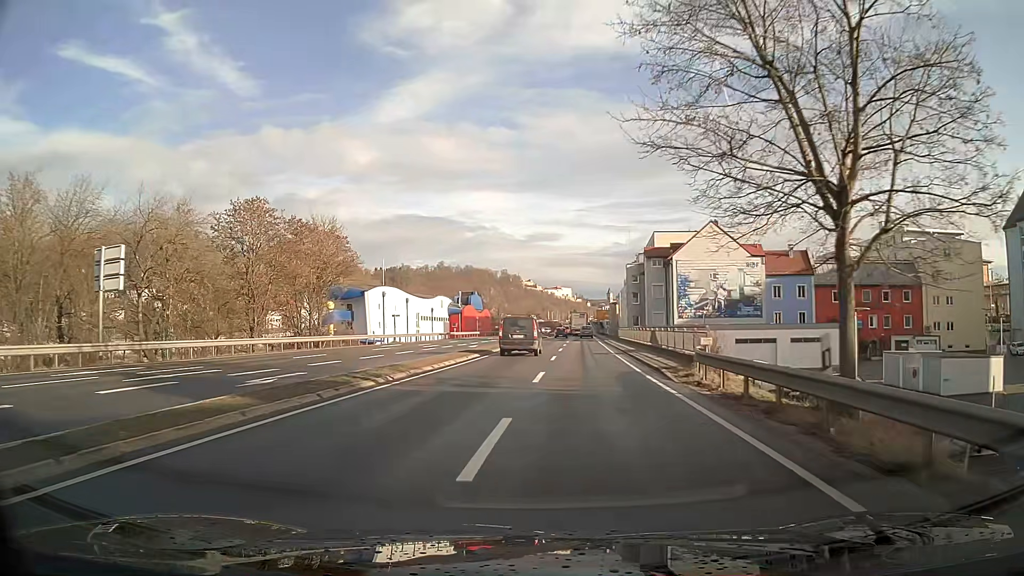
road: primary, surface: asphalt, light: Day
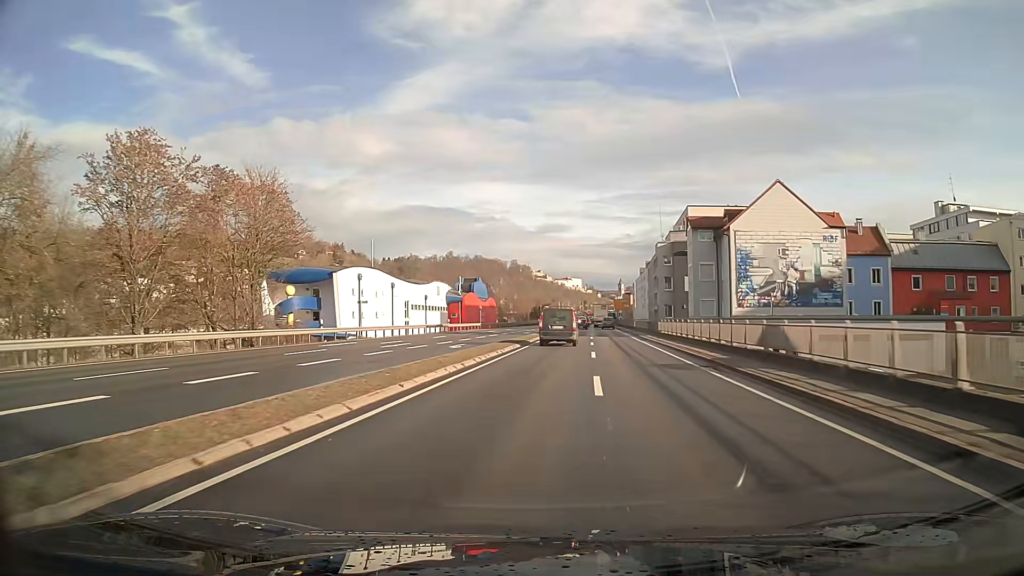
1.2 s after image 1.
(-0.1, +16.9) m; 0°
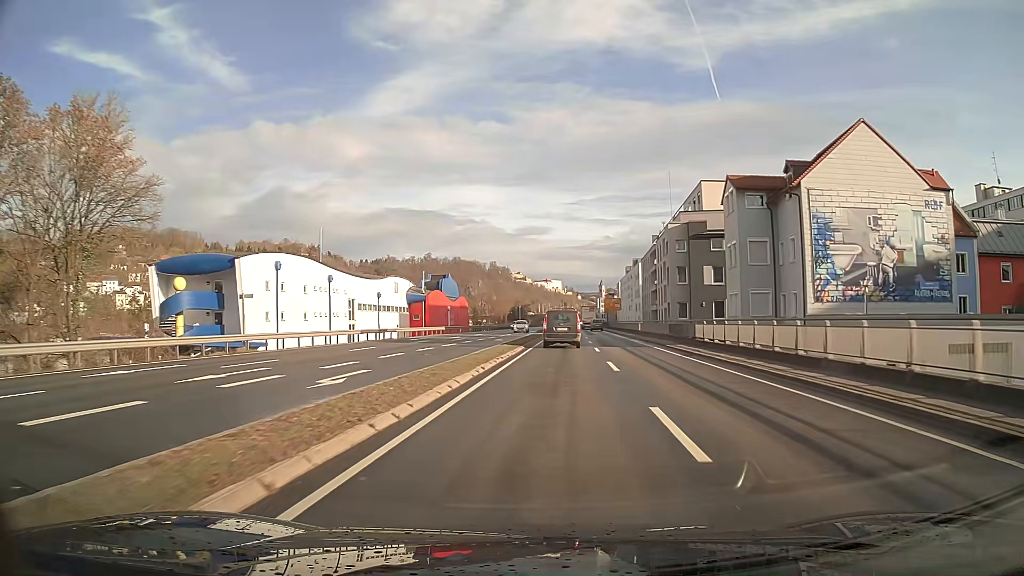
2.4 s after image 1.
(+0.3, +17.8) m; +2°
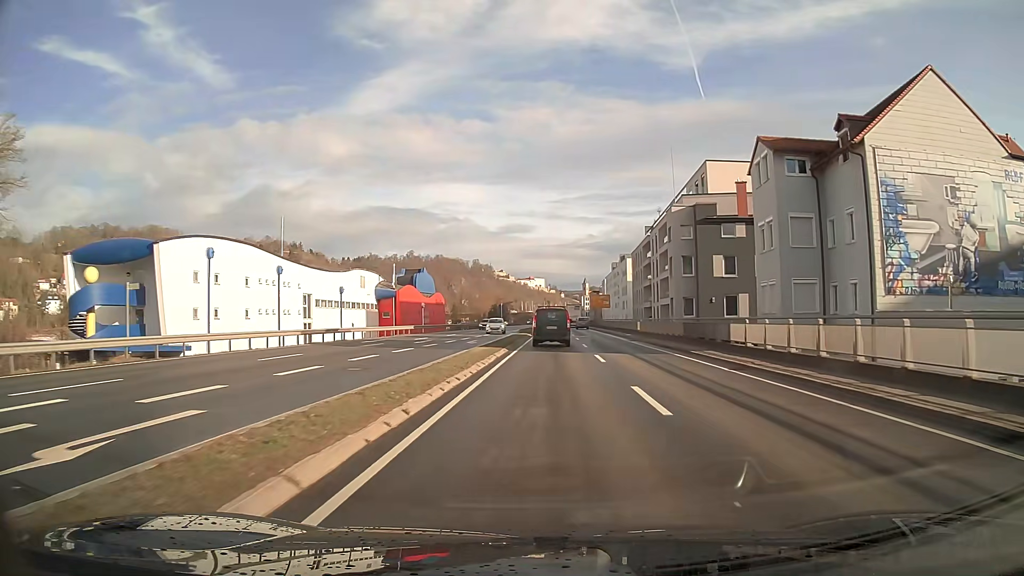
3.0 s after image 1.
(+0.1, +9.0) m; +1°
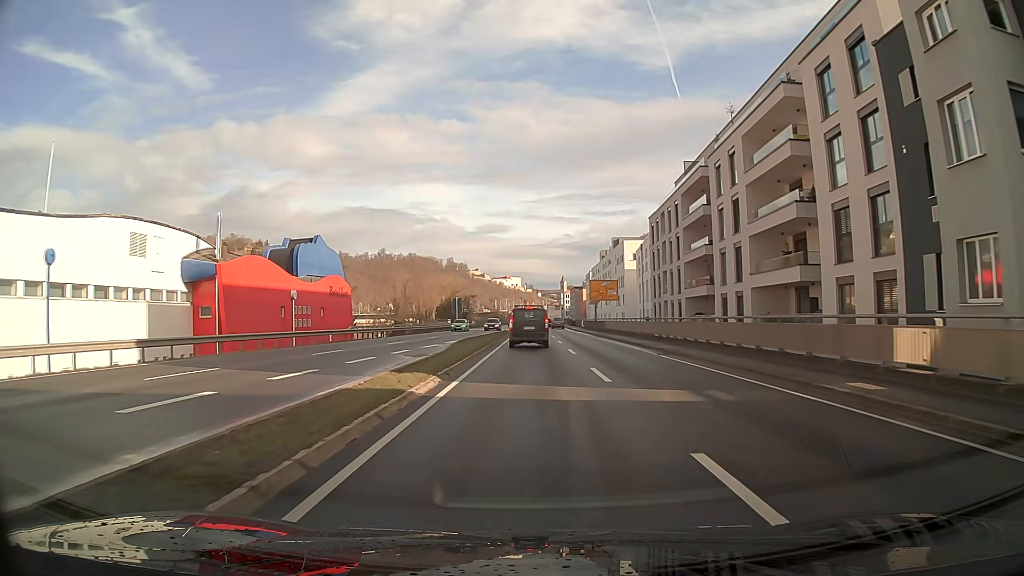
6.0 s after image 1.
(+0.9, +42.8) m; +1°
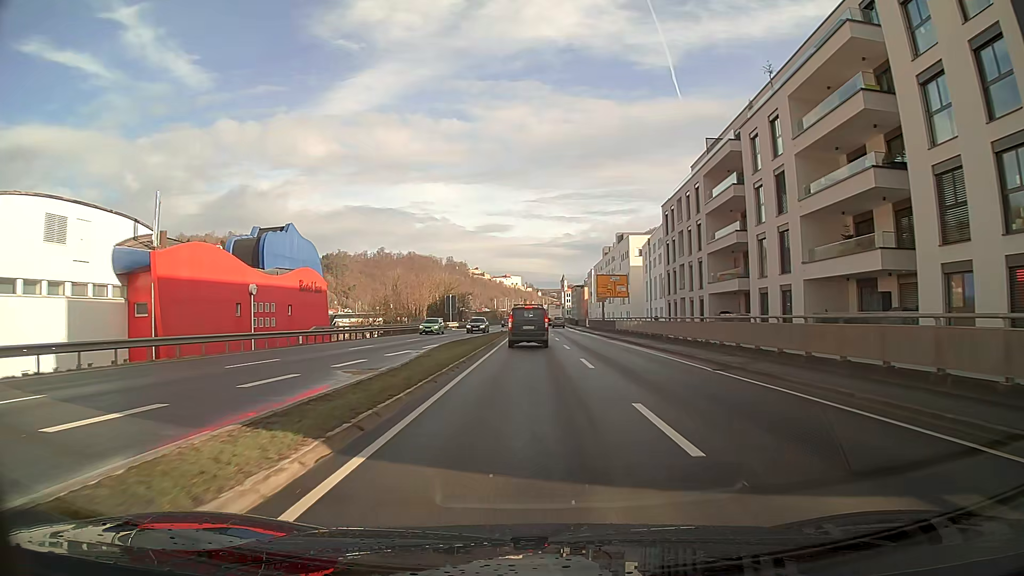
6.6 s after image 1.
(0.0, +8.0) m; 0°
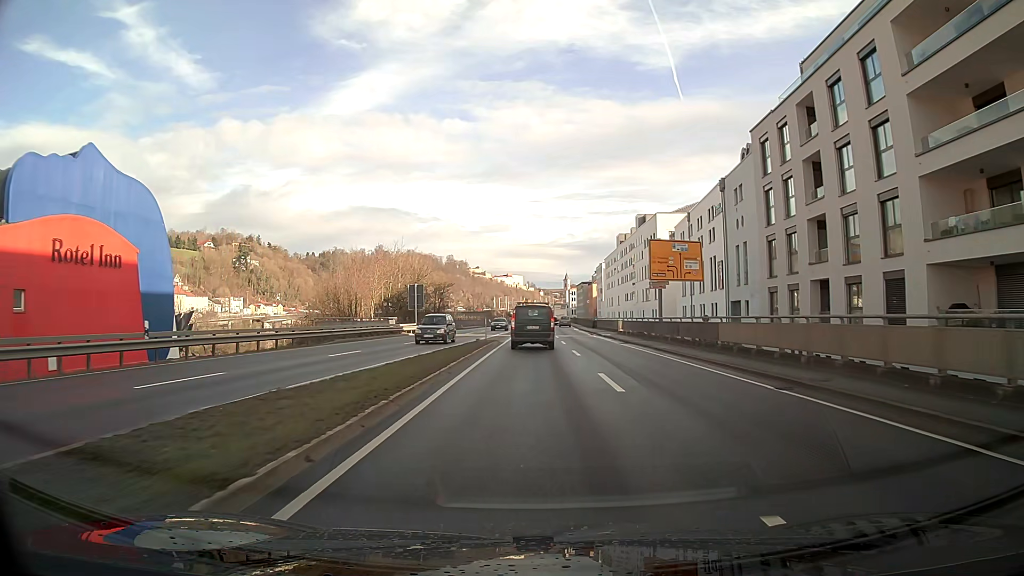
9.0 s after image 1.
(+0.1, +30.1) m; 0°
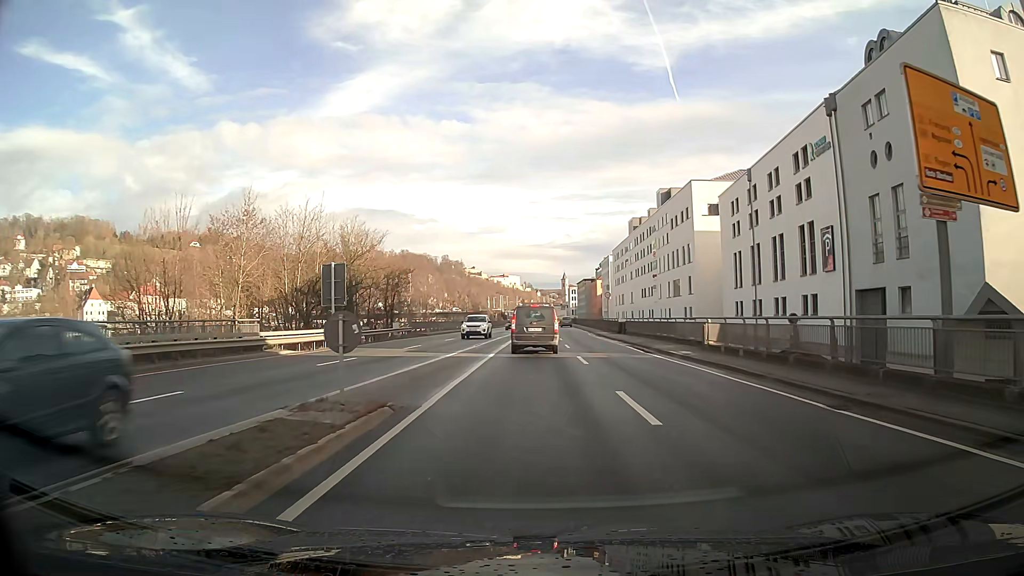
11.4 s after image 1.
(0.0, +27.7) m; 0°
